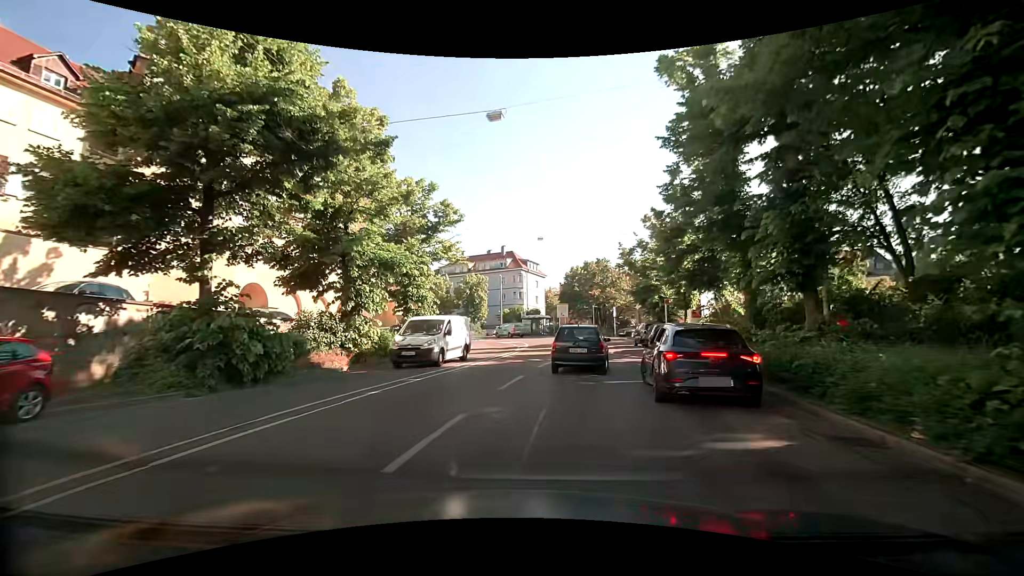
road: secondary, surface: asphalt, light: Day
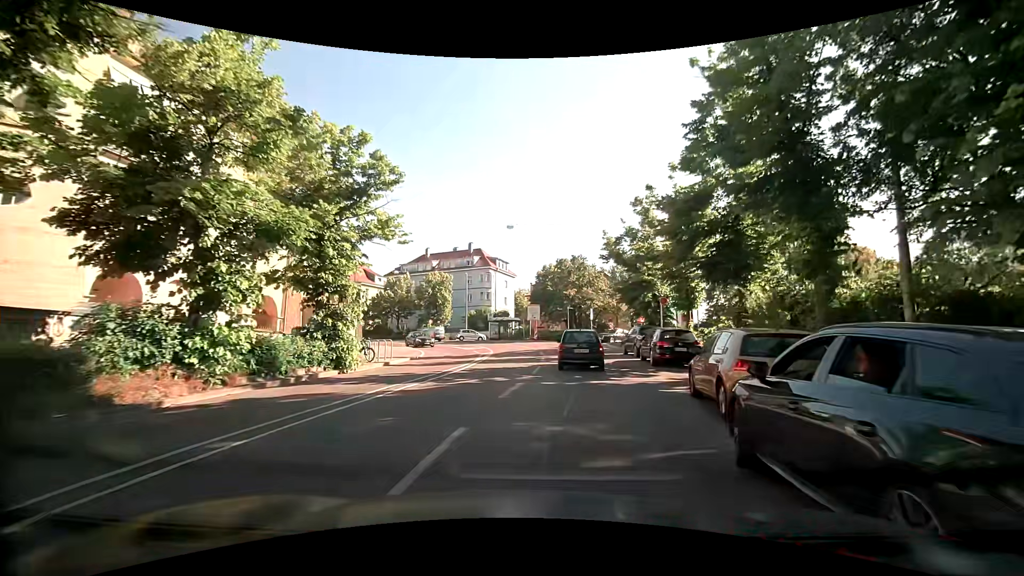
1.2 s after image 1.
(+0.3, +7.0) m; +4°
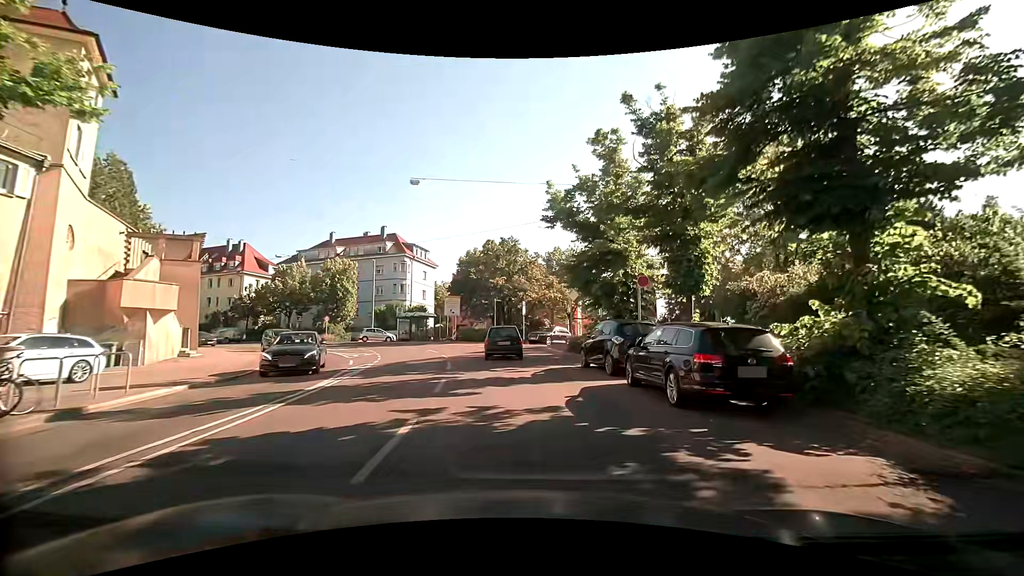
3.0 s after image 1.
(+0.8, +11.5) m; +9°
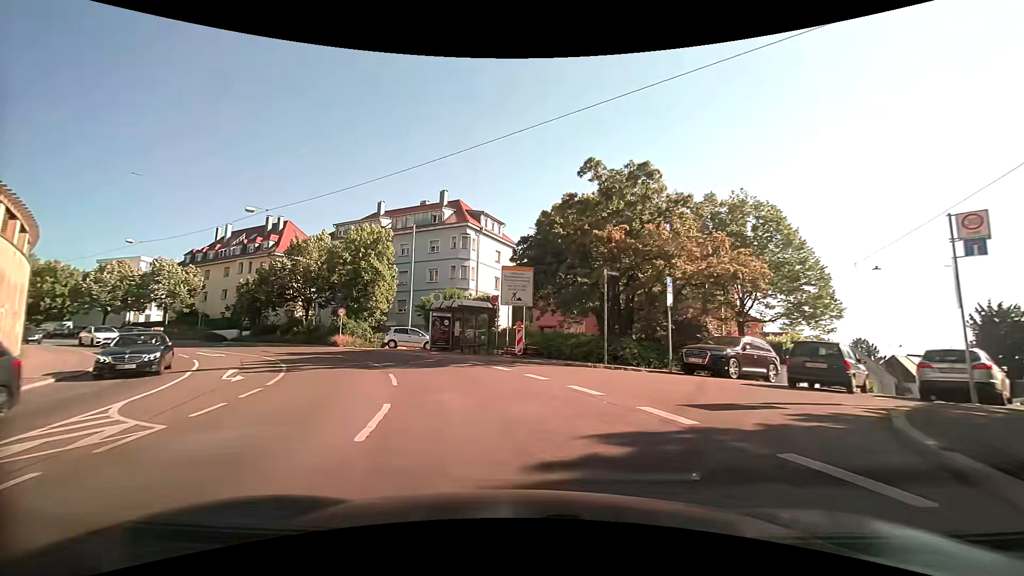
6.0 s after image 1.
(-2.0, +23.1) m; -12°
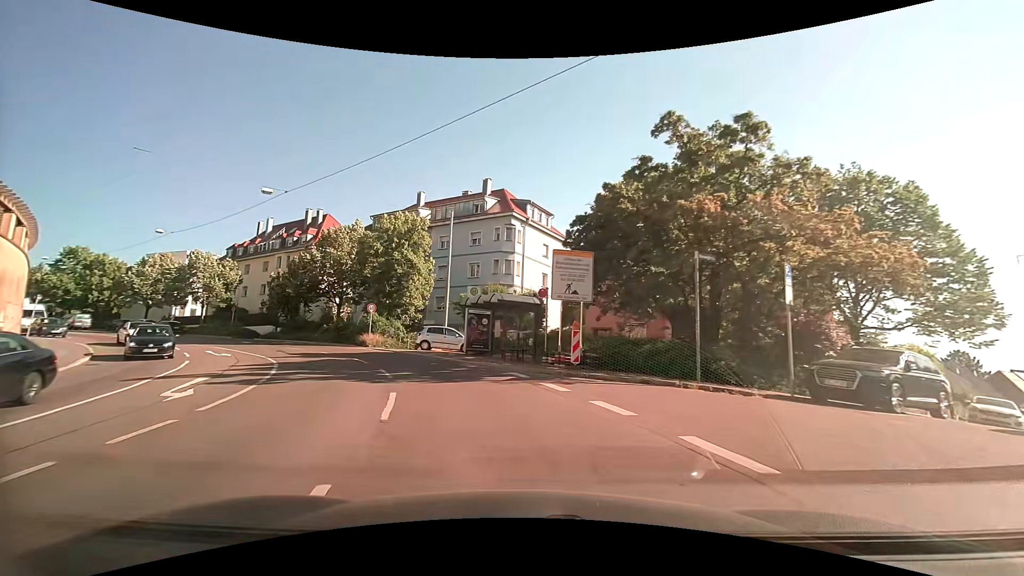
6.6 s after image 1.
(-0.2, +5.0) m; -6°
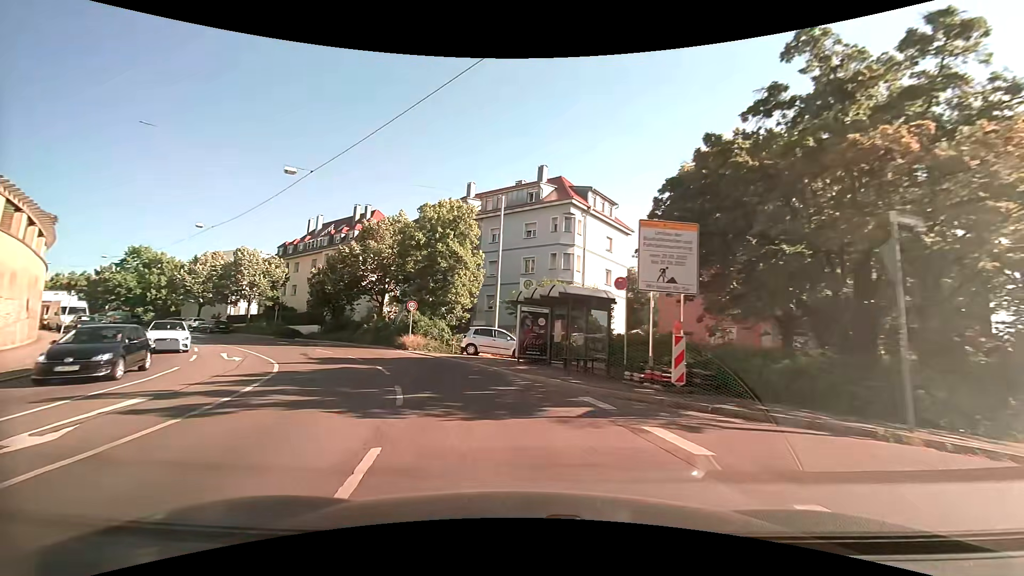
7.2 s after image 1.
(-0.3, +5.1) m; -6°
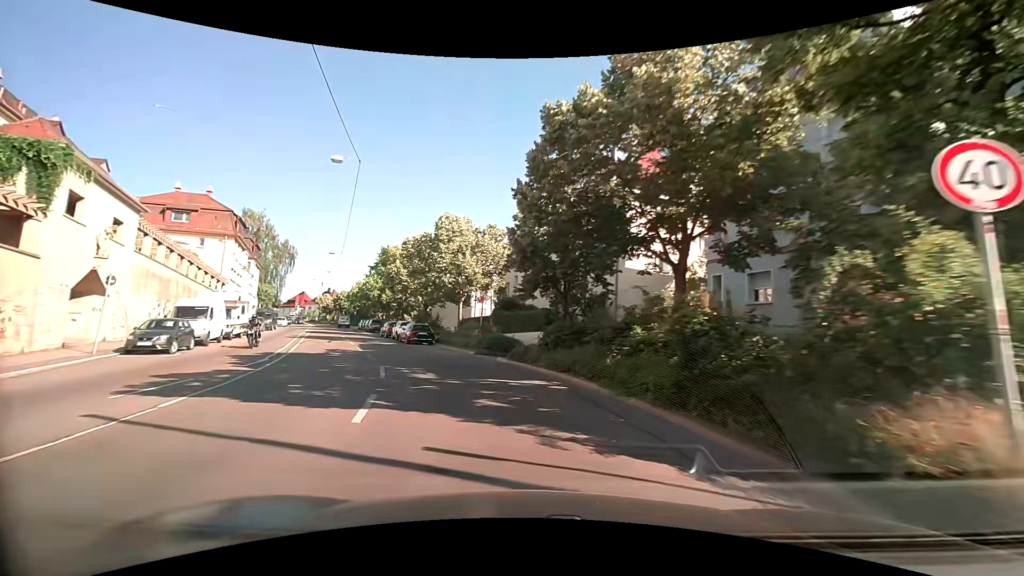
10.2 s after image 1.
(-7.1, +25.7) m; -30°
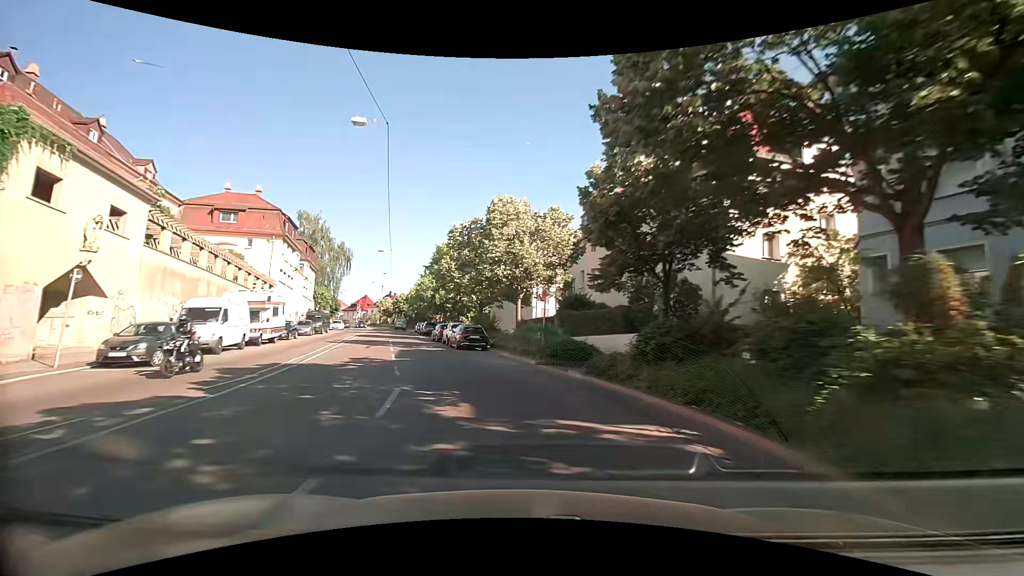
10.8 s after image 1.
(-0.4, +5.7) m; -8°
(-1, +10) (-3, +20) (-6, +29) (-9, +39) (-11, +49) (-14, +58) (-16, +68) (-19, +78) (-21, +87) (-24, +97) m
